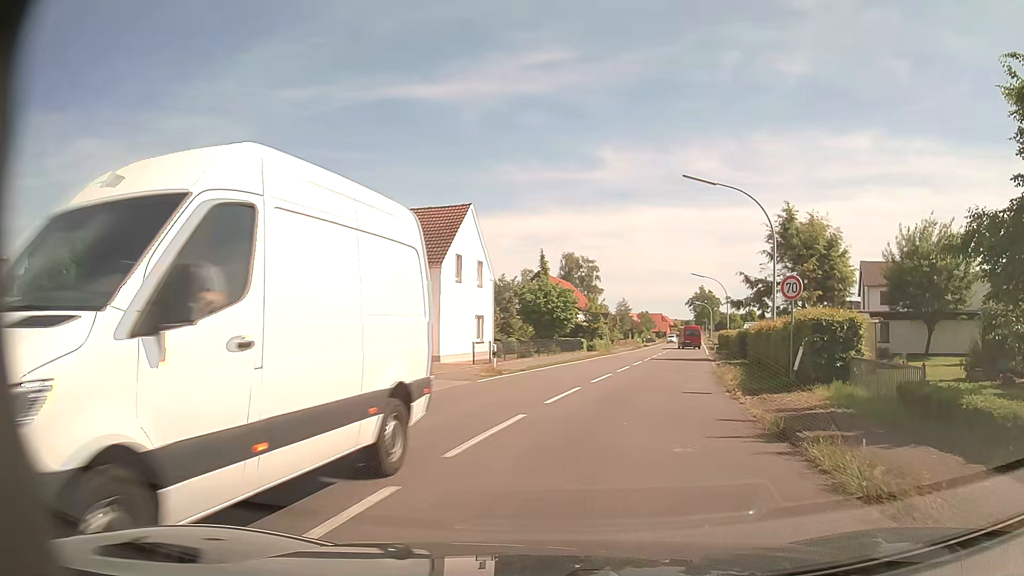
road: tertiary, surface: asphalt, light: Day
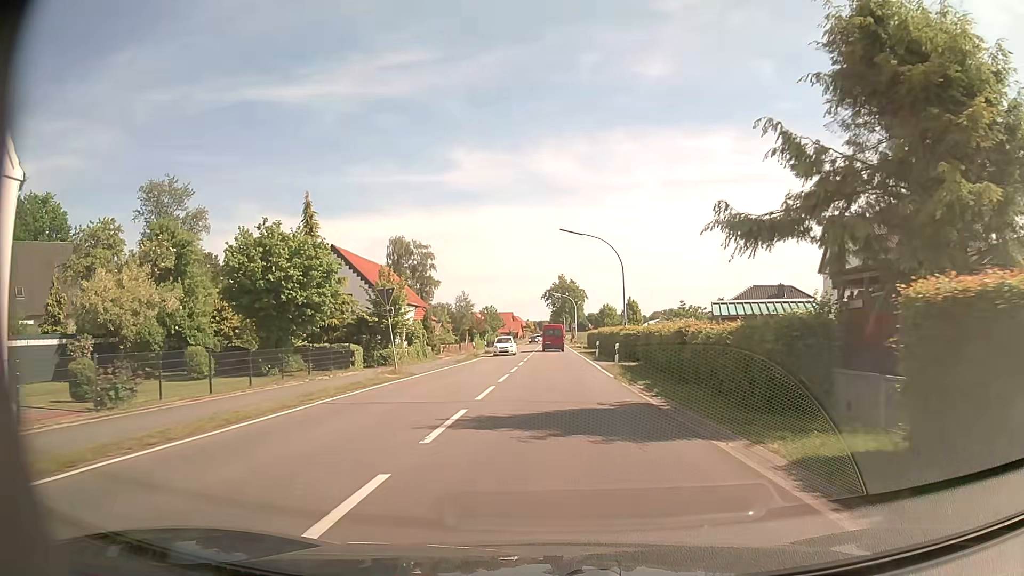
(+4.9, +28.8) m; +13°
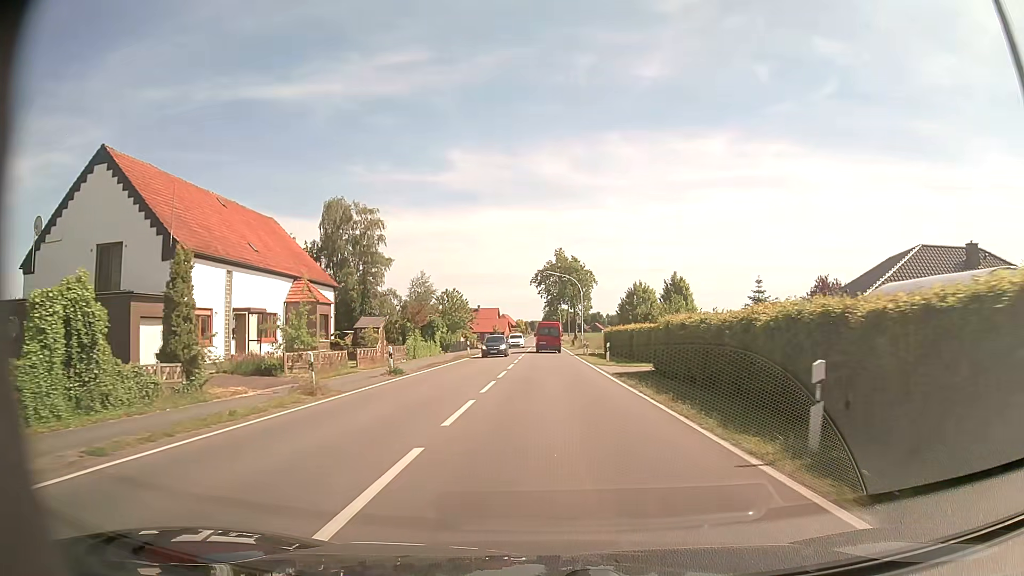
(+0.2, +35.5) m; +1°
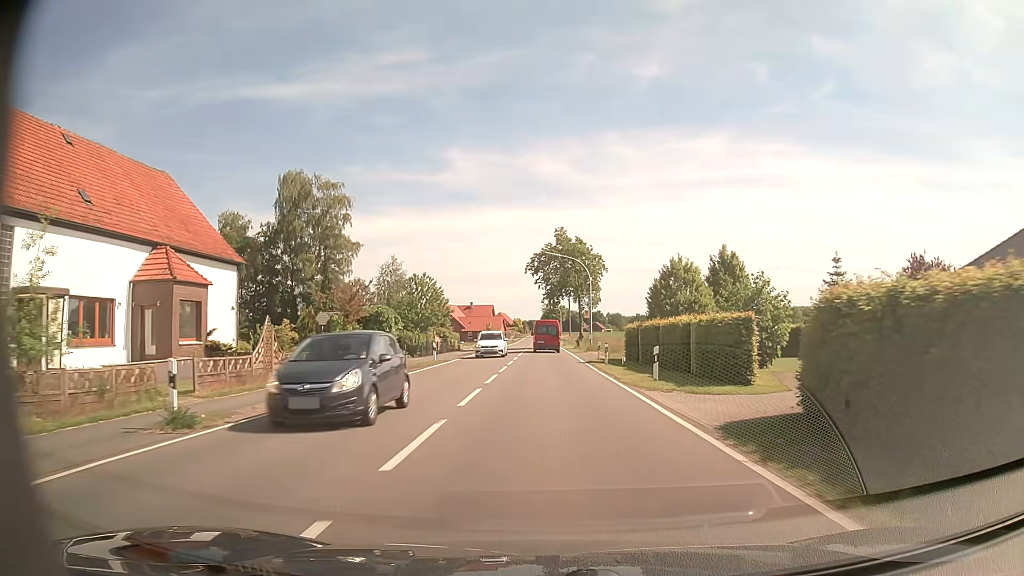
(0.0, +15.7) m; 0°
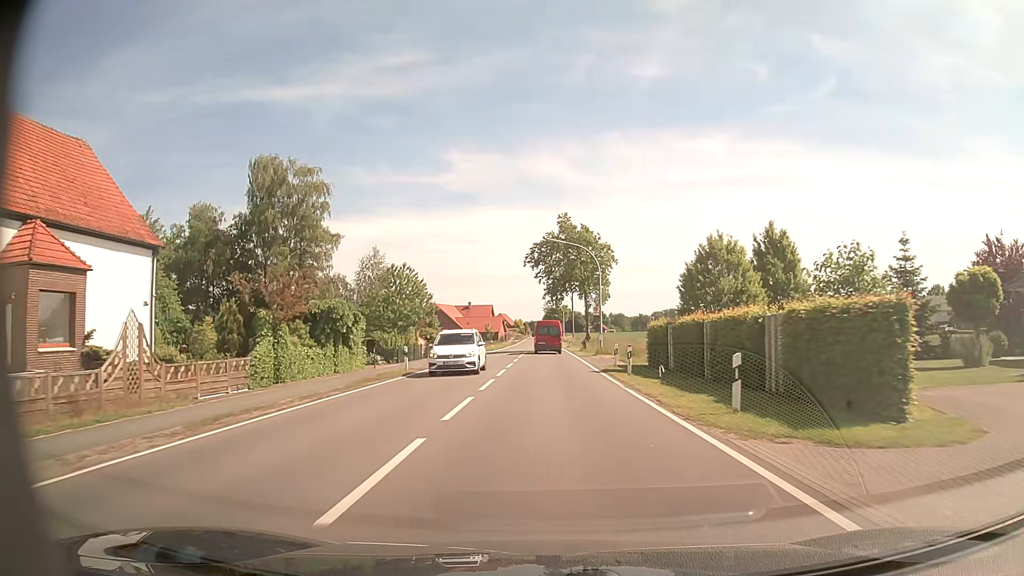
(0.0, +8.2) m; 0°
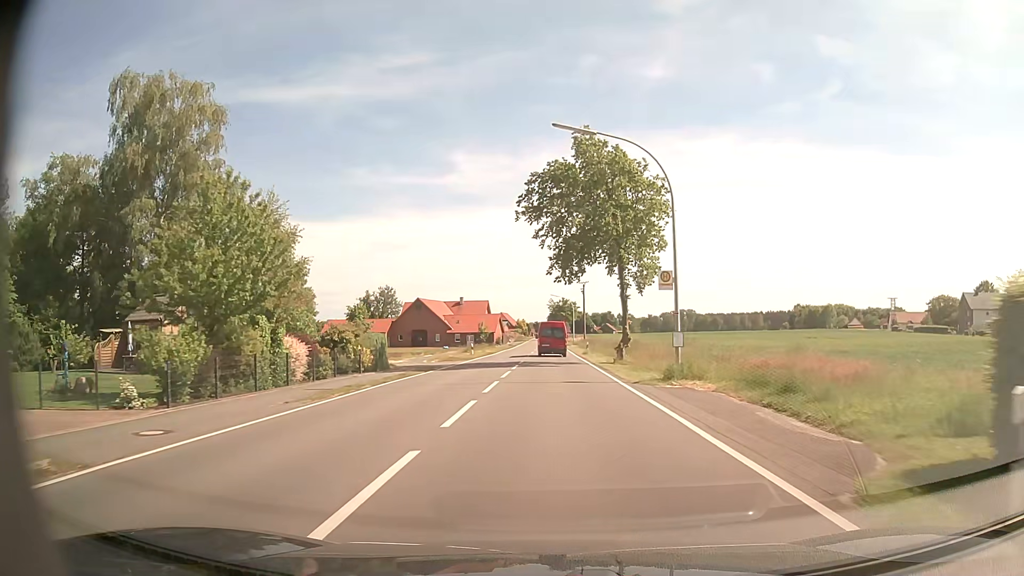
(-0.1, +25.6) m; 0°
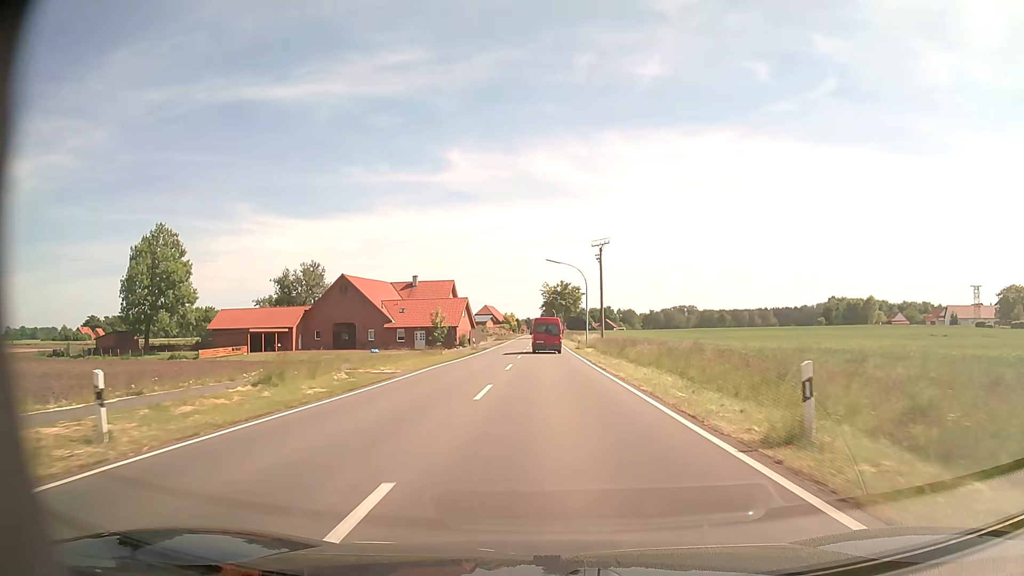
(0.0, +45.7) m; +1°
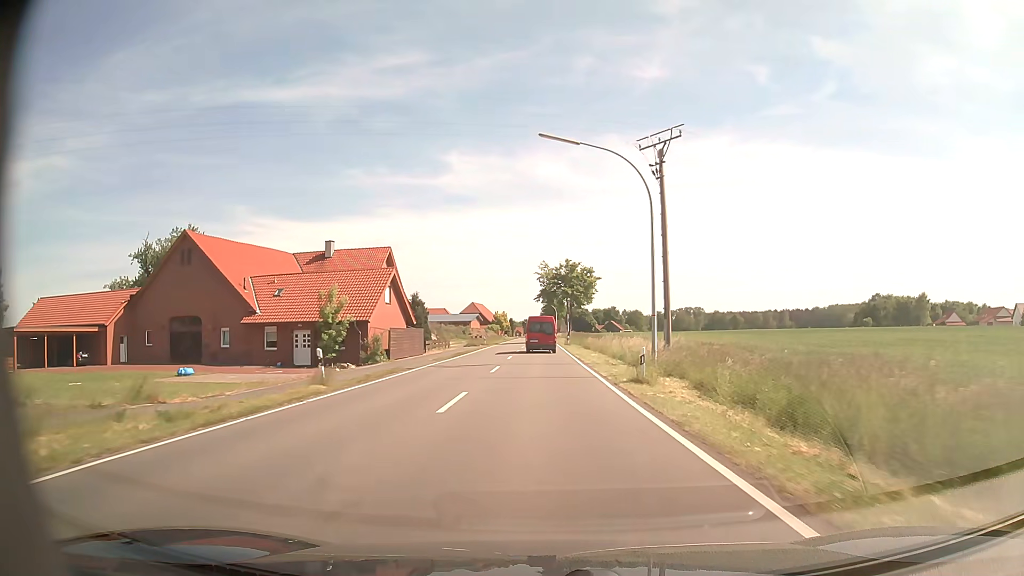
(+0.2, +39.0) m; 0°
(0, +10) (0, +20) (0, +30) (0, +40) (0, +50) (0, +60) (-1, +70) (-1, +80) (-1, +90) (-1, +100) m
